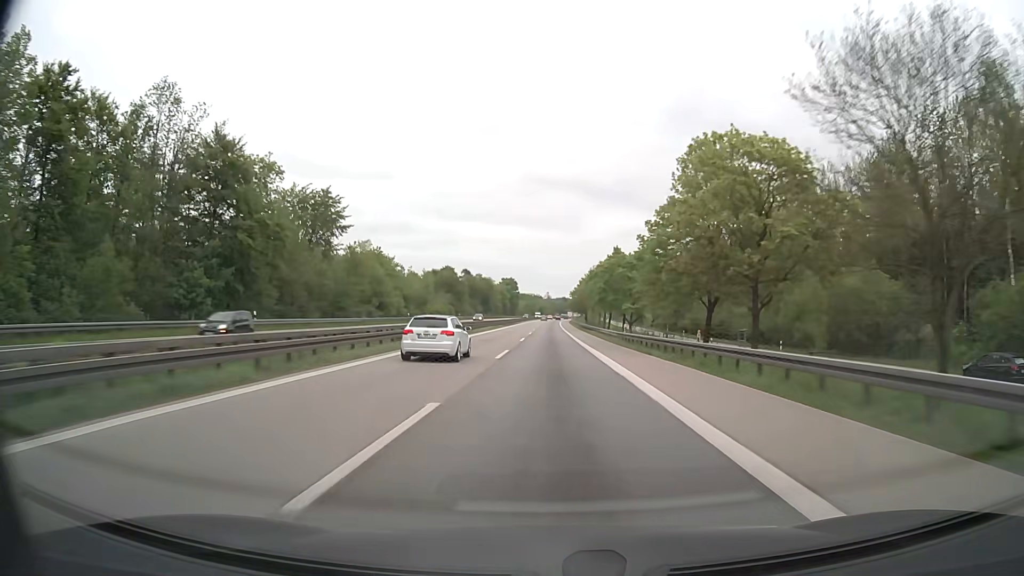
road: motorway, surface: asphalt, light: Day
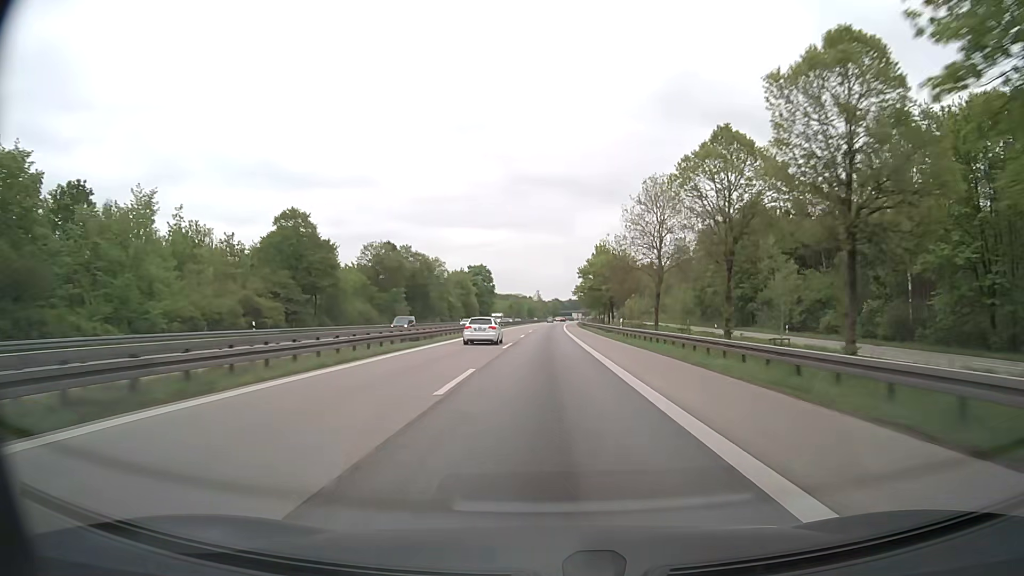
(+0.5, +103.3) m; +1°
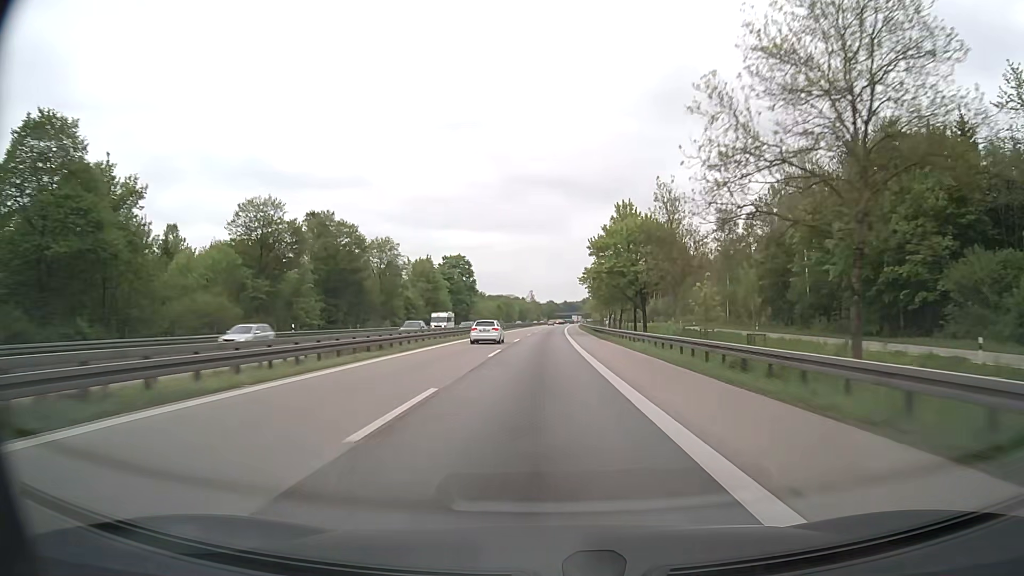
(+0.3, +41.2) m; 0°
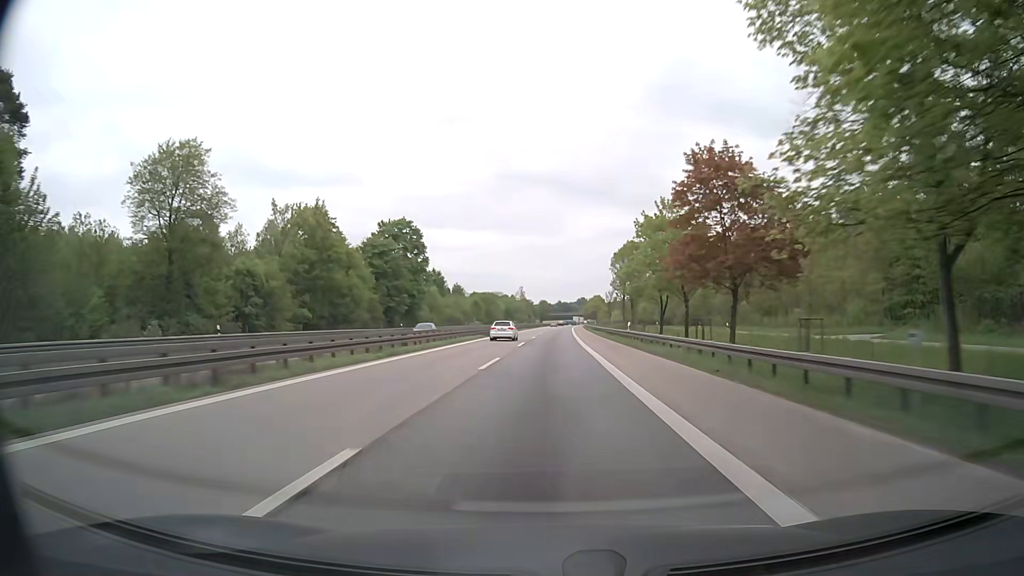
(+0.3, +61.8) m; +1°
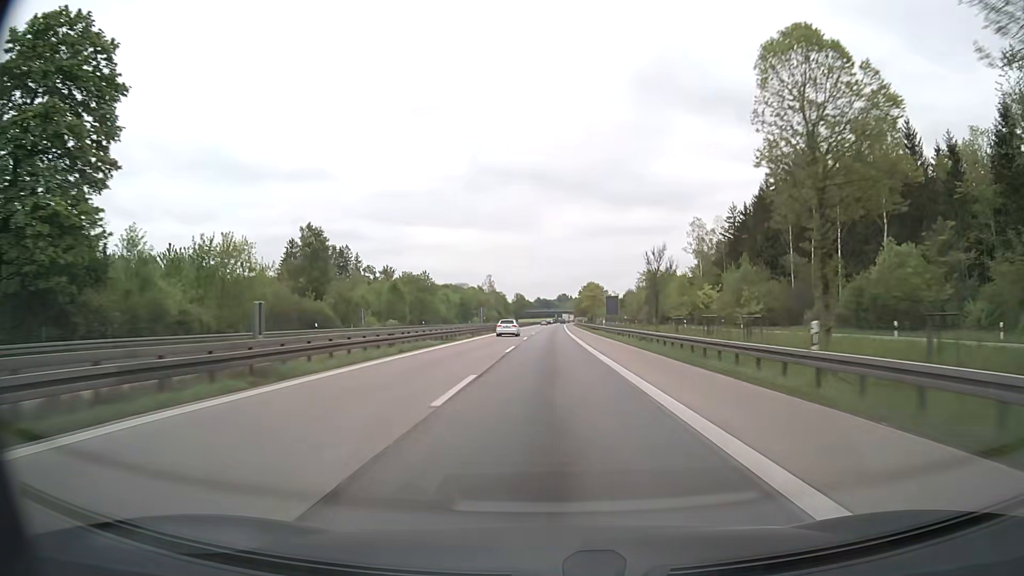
(+1.4, +82.4) m; +2°
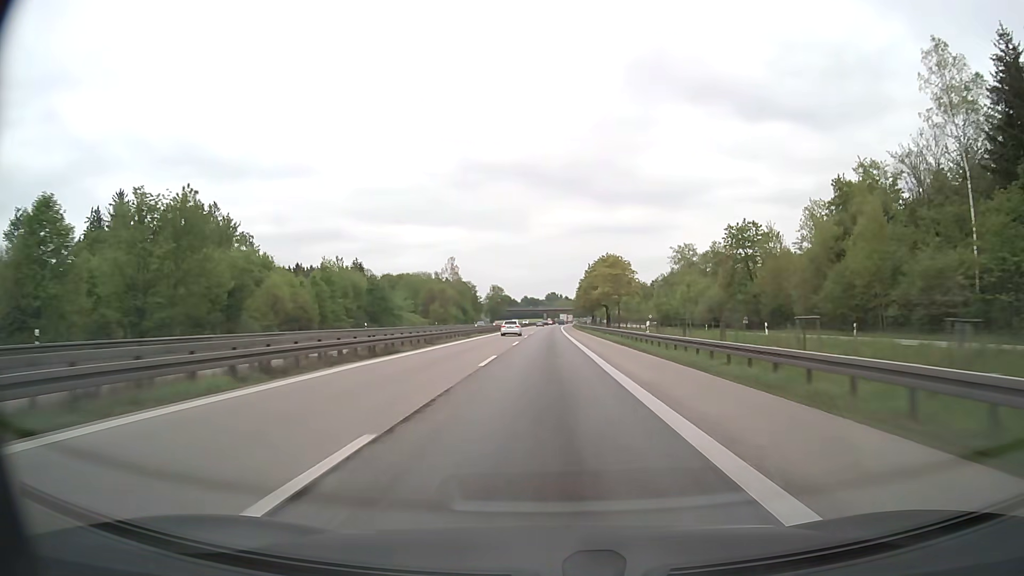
(+0.8, +82.4) m; +1°
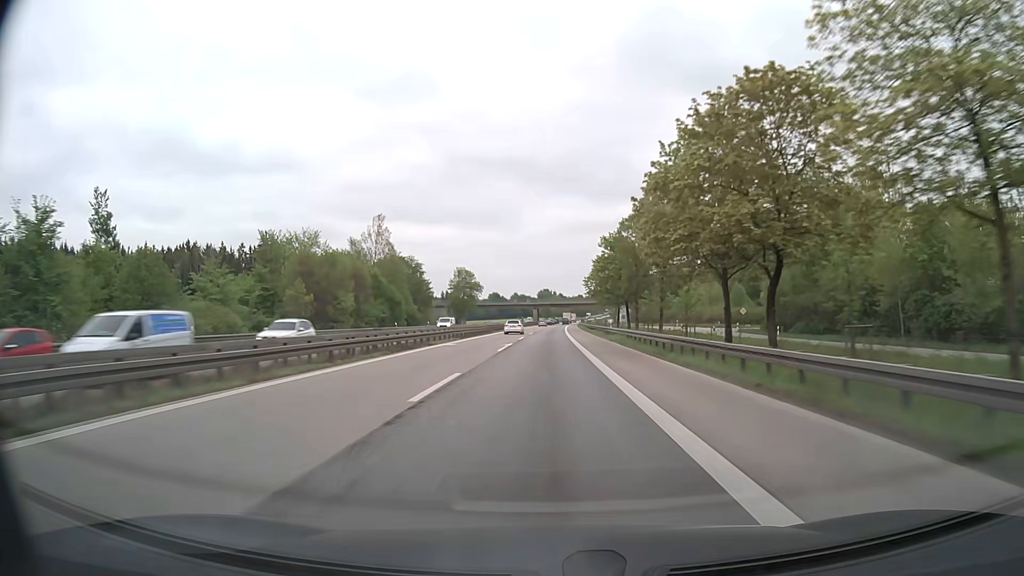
(+0.4, +82.4) m; +1°
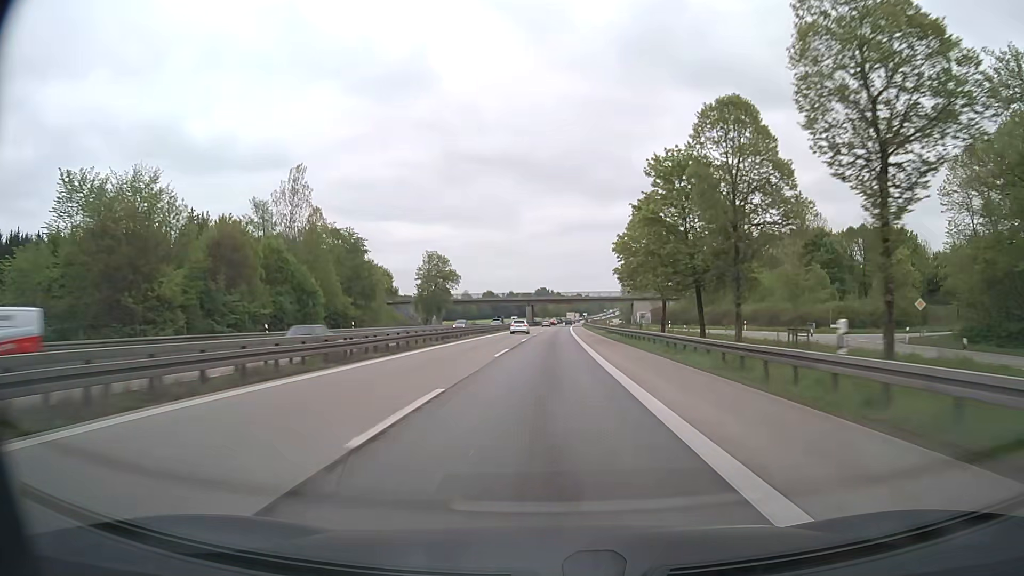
(+0.1, +41.2) m; 0°
(0, +10) (0, +20) (0, +30) (0, +40) (0, +50) (+1, +60) (+1, +70) (+1, +80) (+1, +90) (+2, +100) m
